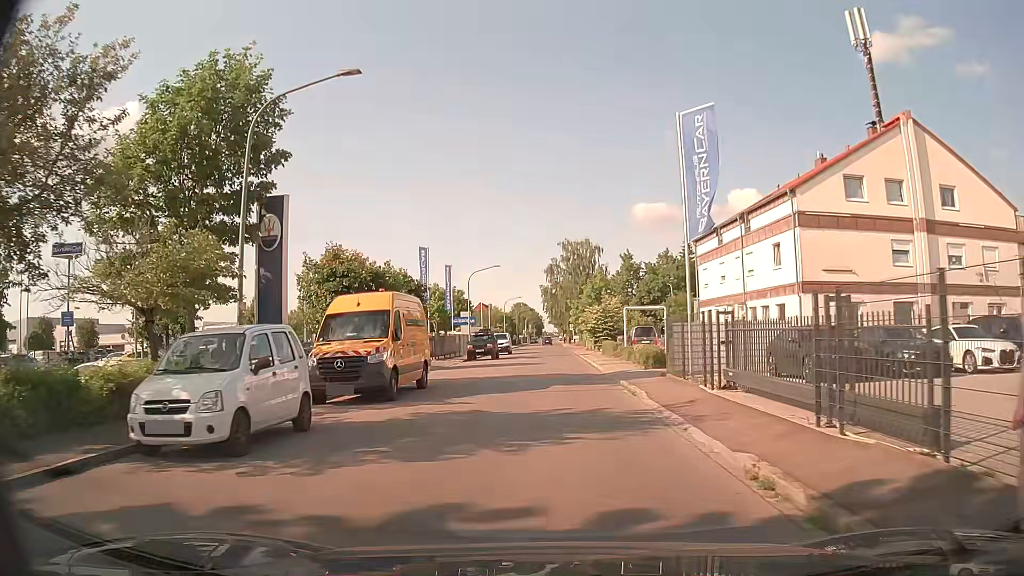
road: residential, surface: asphalt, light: Day
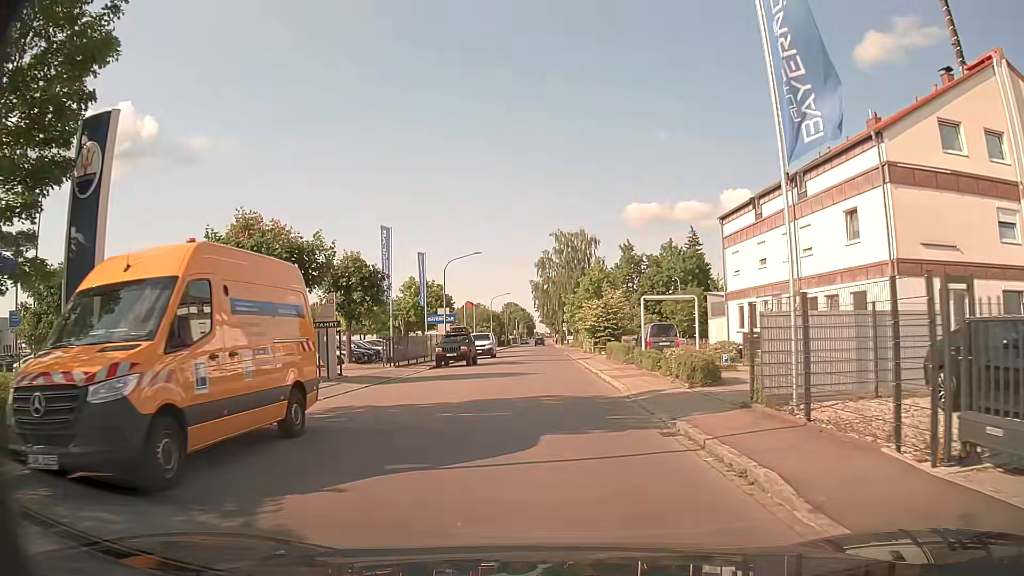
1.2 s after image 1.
(+0.1, +9.4) m; +1°
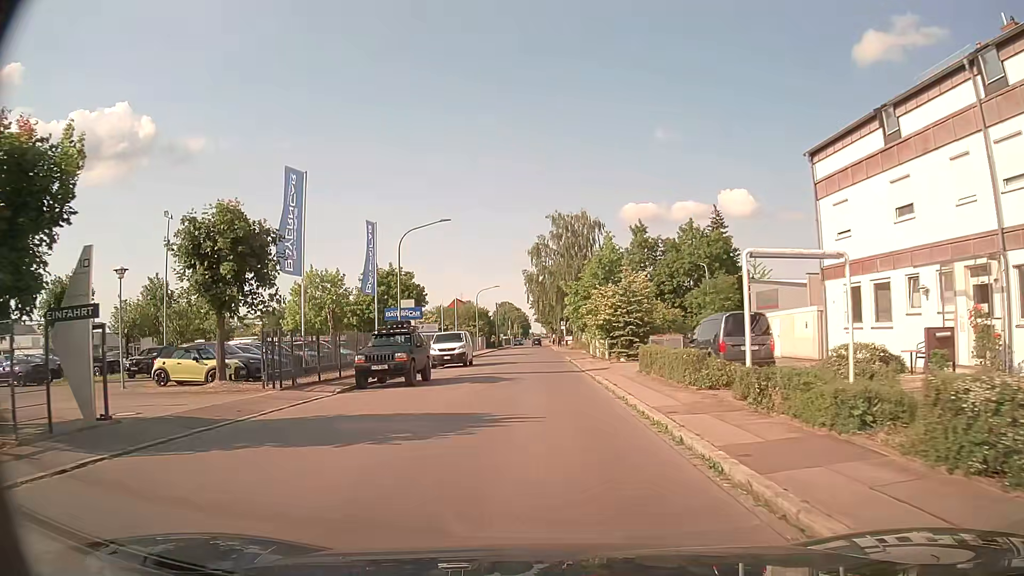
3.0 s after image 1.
(0.0, +14.2) m; +1°
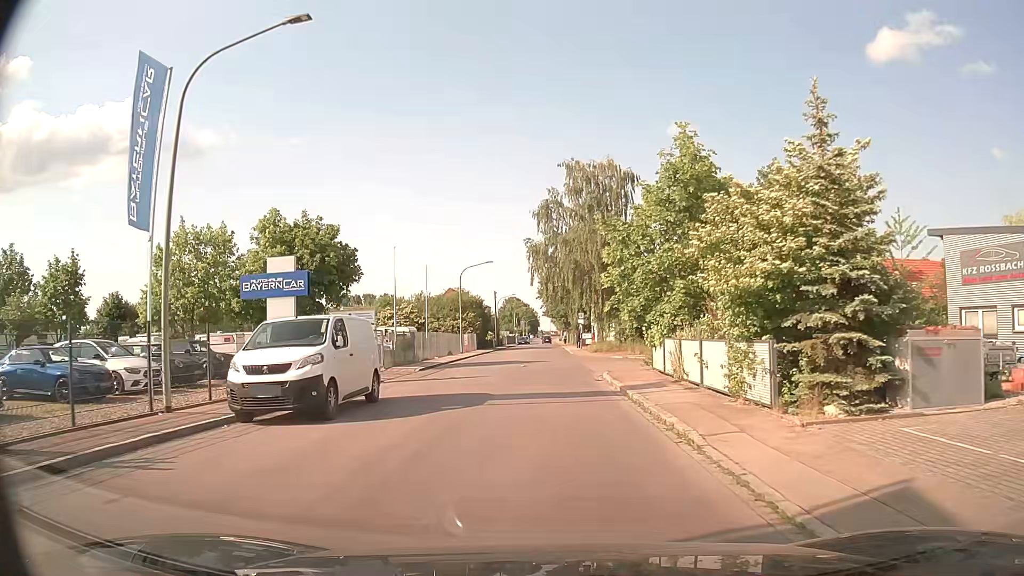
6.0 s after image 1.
(-0.4, +23.5) m; -1°
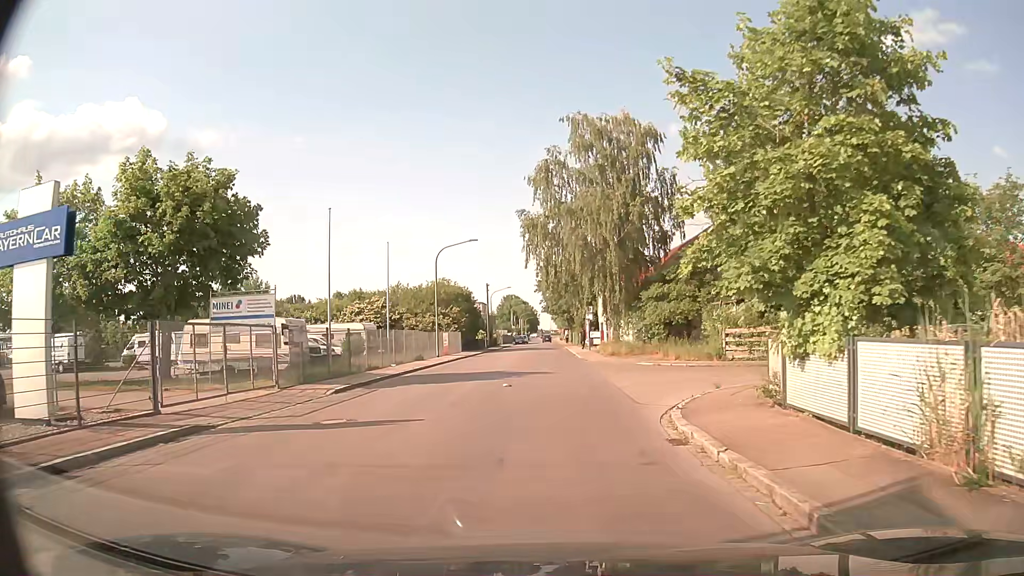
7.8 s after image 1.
(-0.1, +12.4) m; 0°
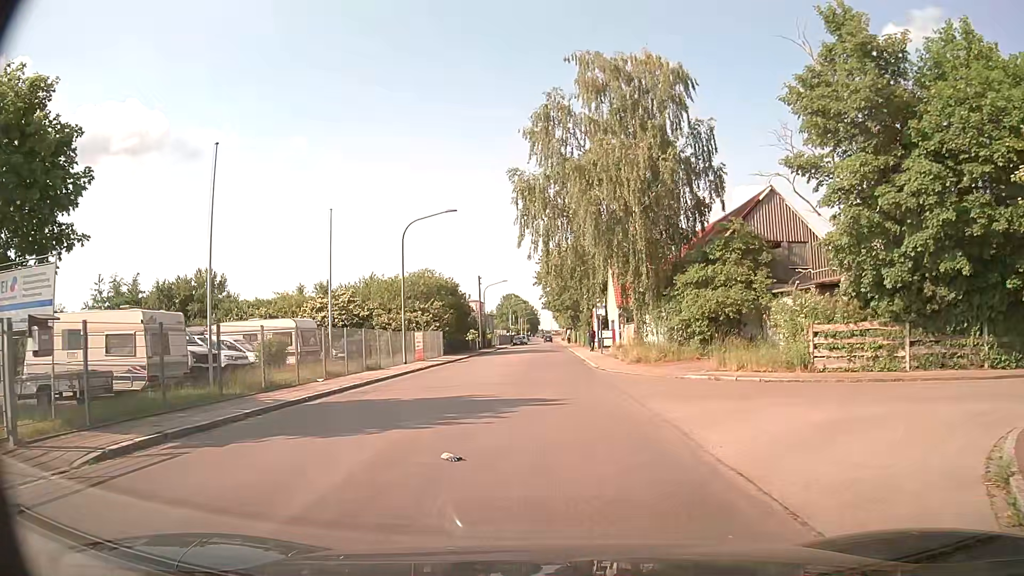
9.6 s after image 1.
(0.0, +10.5) m; 0°
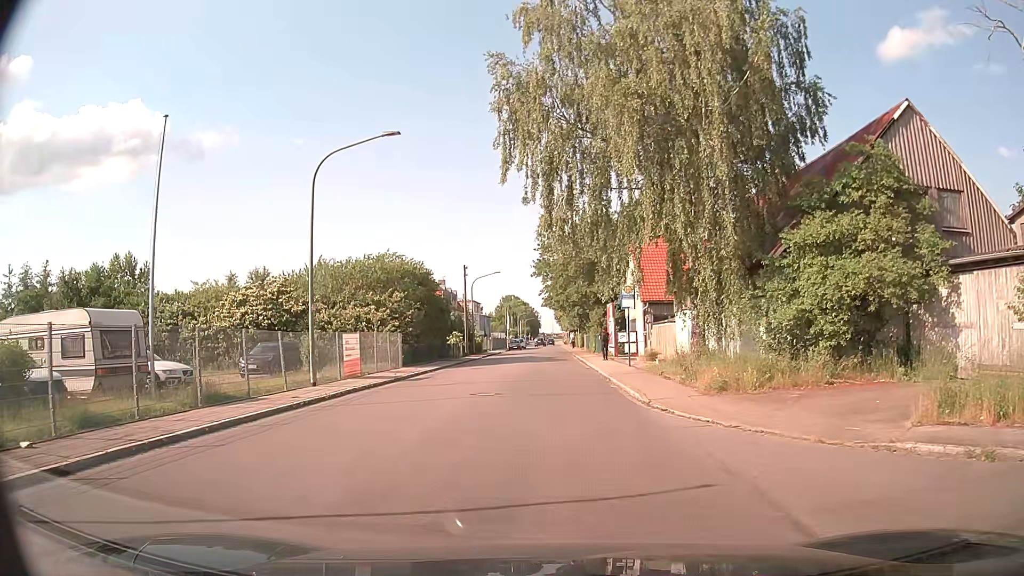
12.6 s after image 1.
(+0.1, +13.6) m; 0°
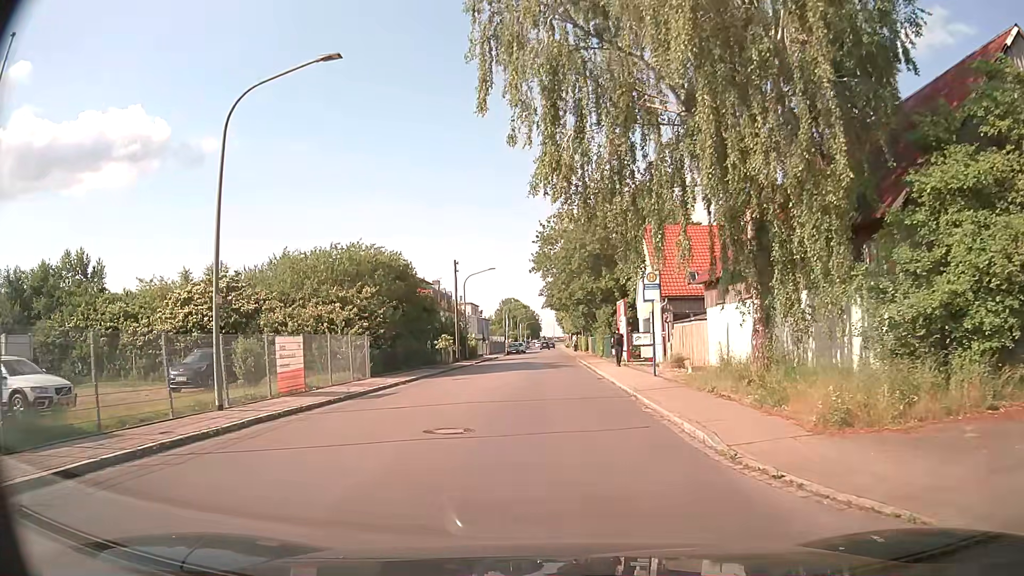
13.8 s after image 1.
(0.0, +6.6) m; 0°
(0, +10) (0, +20) (0, +30) (0, +40) (0, +50) (0, +60) (0, +70) (0, +80) (0, +90) (0, +100) m
